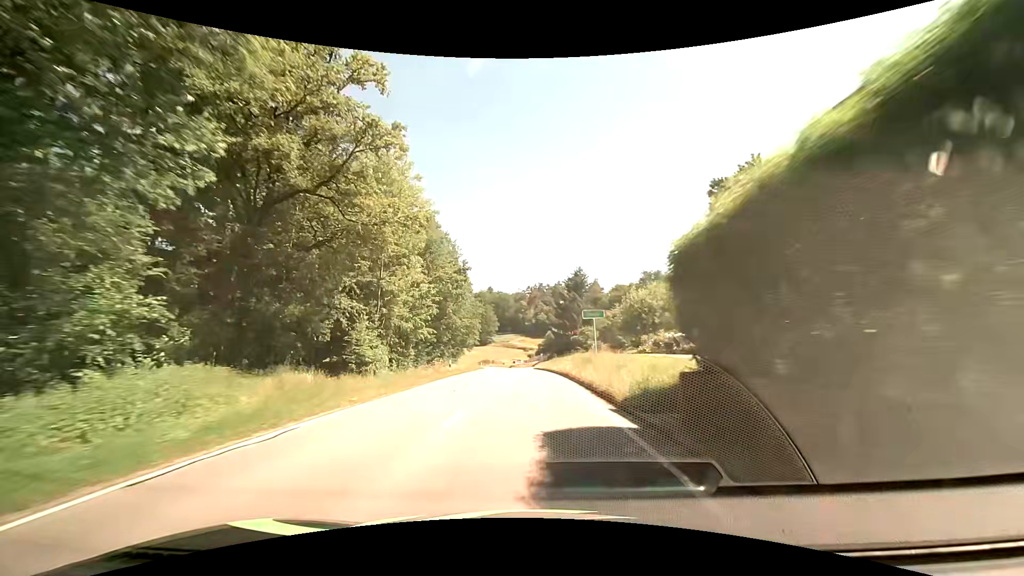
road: secondary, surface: asphalt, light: Day
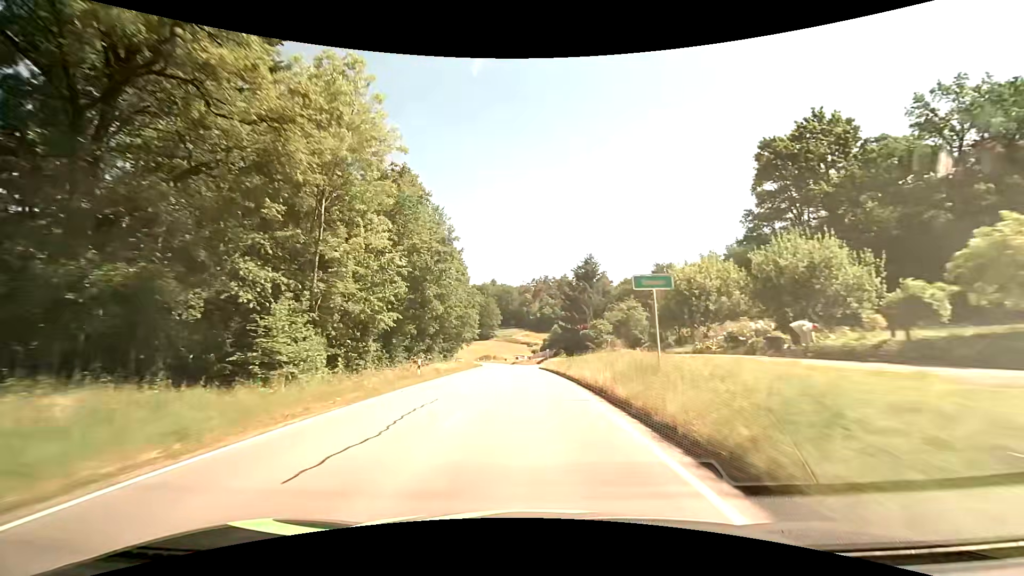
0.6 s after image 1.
(0.0, +11.3) m; -1°
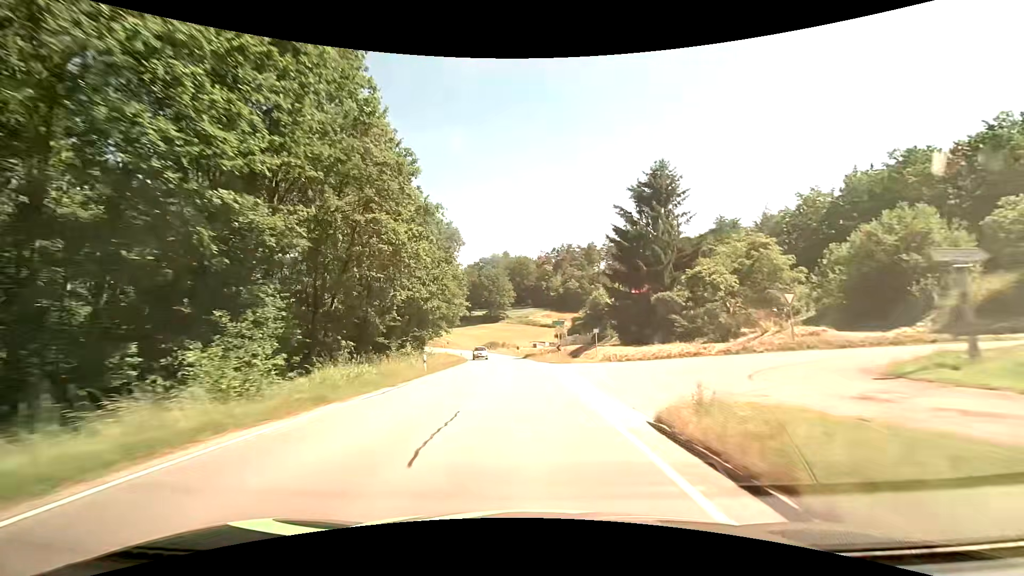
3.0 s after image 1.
(-0.6, +45.7) m; -1°
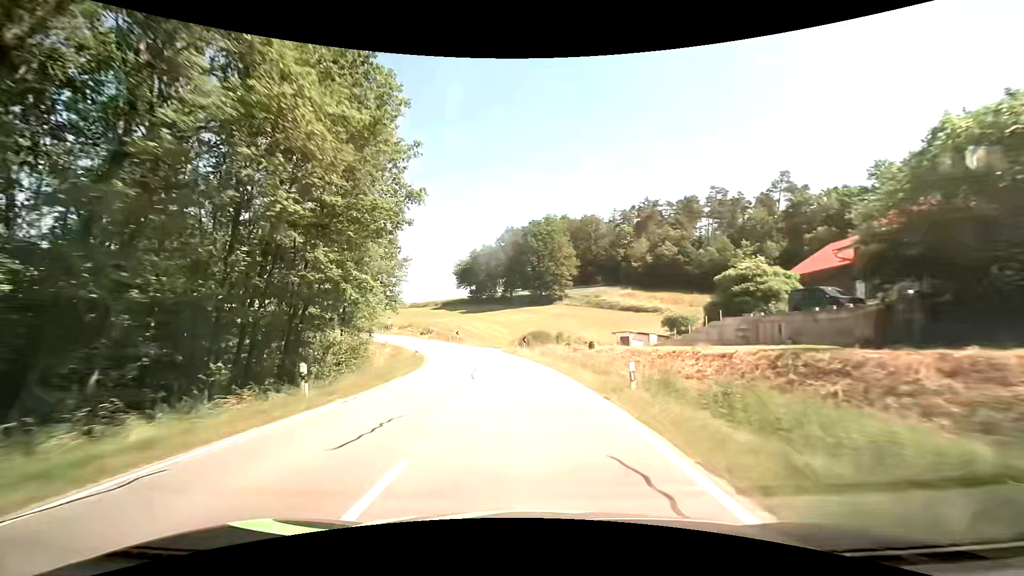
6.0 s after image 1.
(-2.8, +56.9) m; -7°
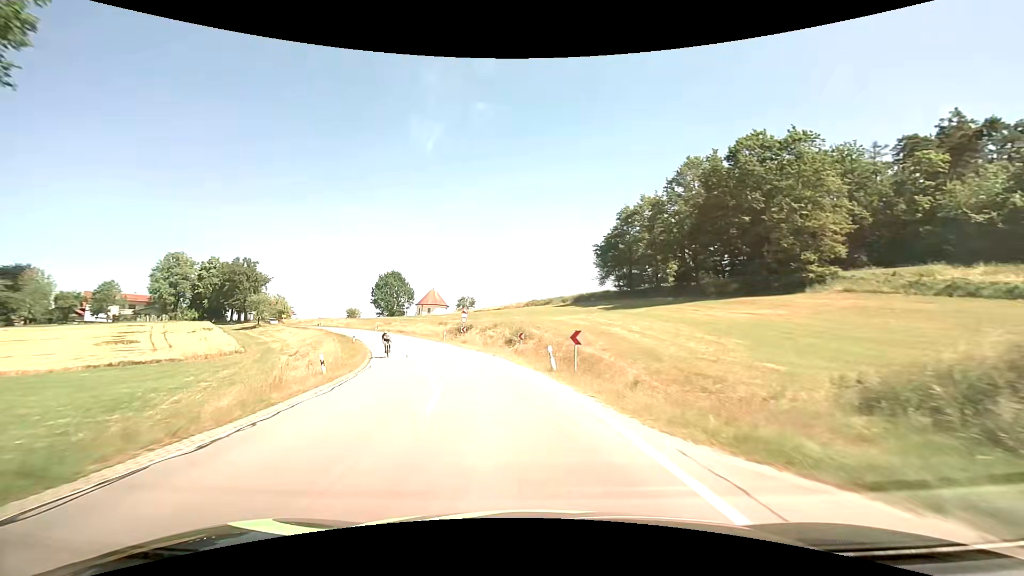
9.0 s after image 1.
(-6.0, +50.5) m; -16°
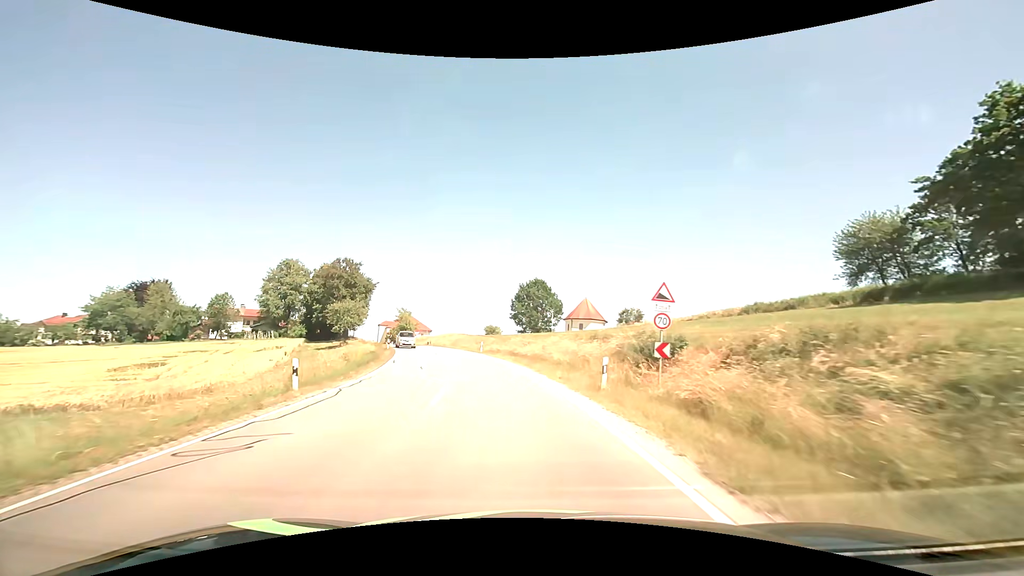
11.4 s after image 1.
(-5.6, +34.1) m; -18°
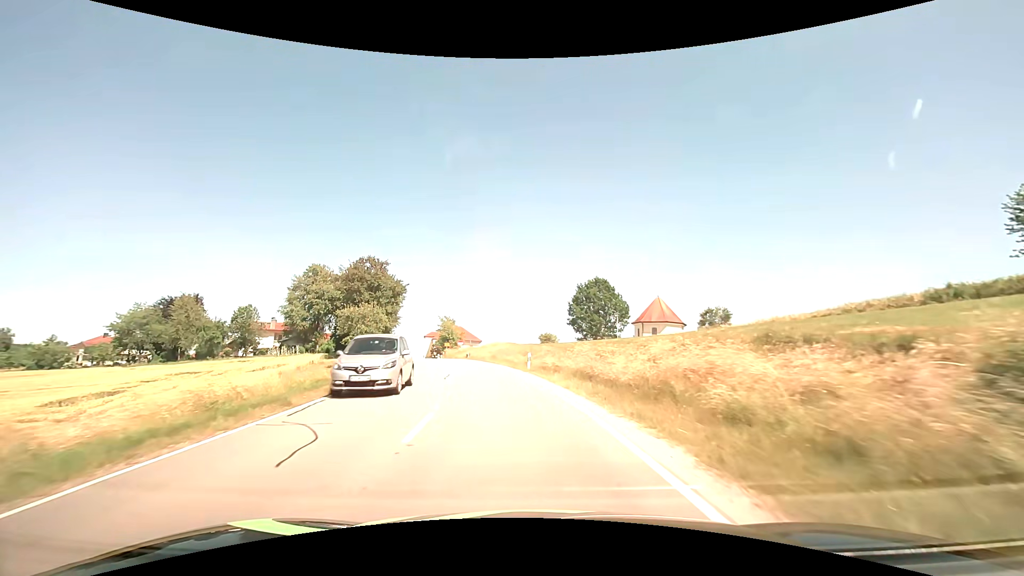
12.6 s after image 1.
(-0.9, +15.9) m; -6°
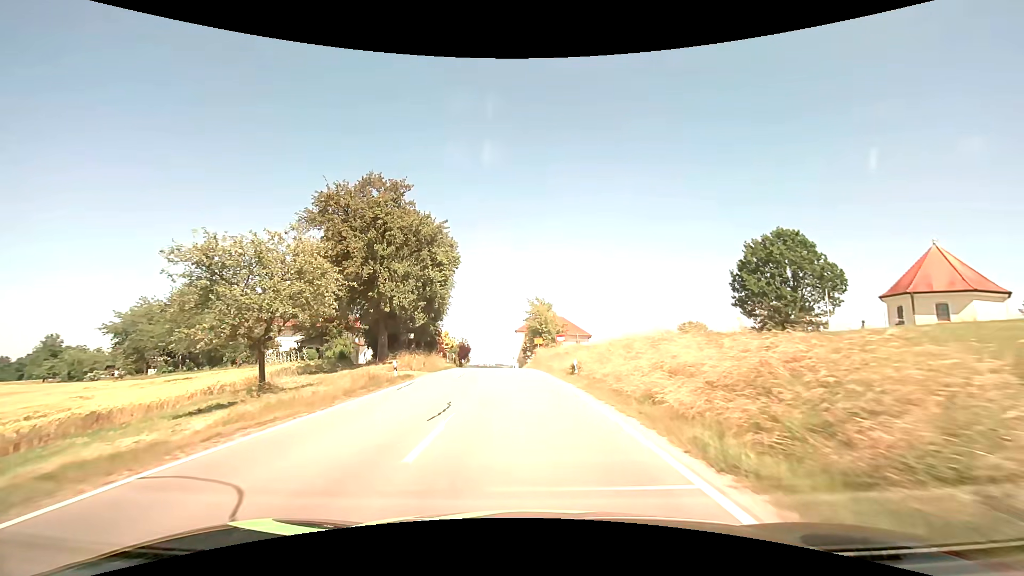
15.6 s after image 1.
(-4.5, +37.1) m; -12°
(0, +10) (-1, +20) (-1, +30) (-2, +40) (-2, +50) (-3, +60) (-4, +70) (-6, +80) (-7, +90) (-8, +100) m
